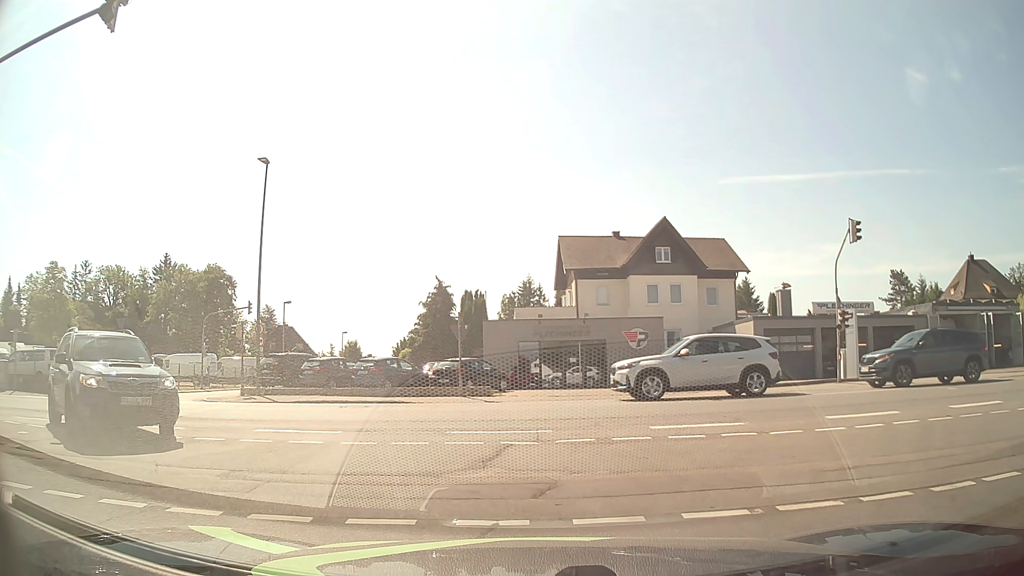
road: residential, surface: asphalt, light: Day
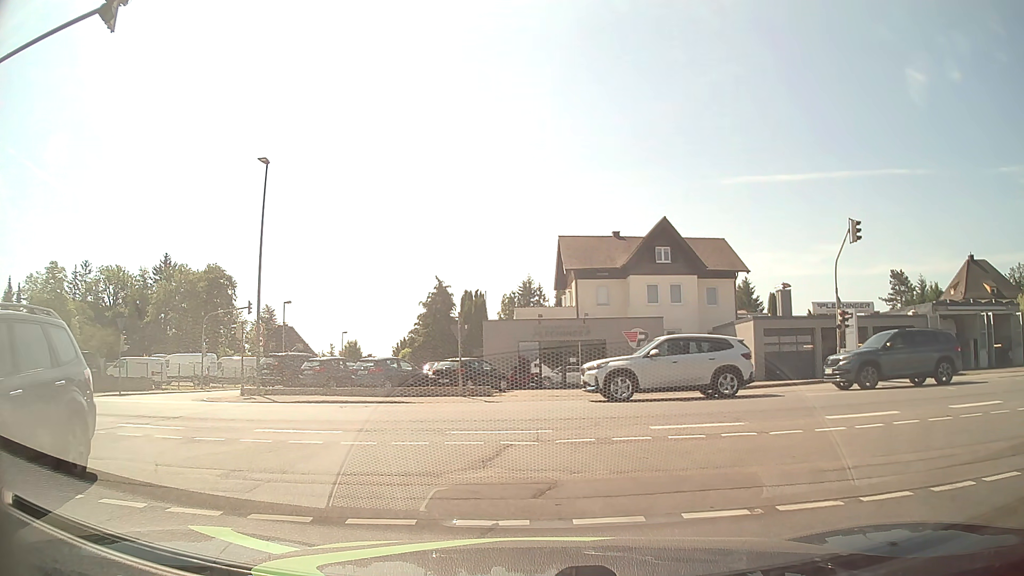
(0.0, 0.0) m; 0°
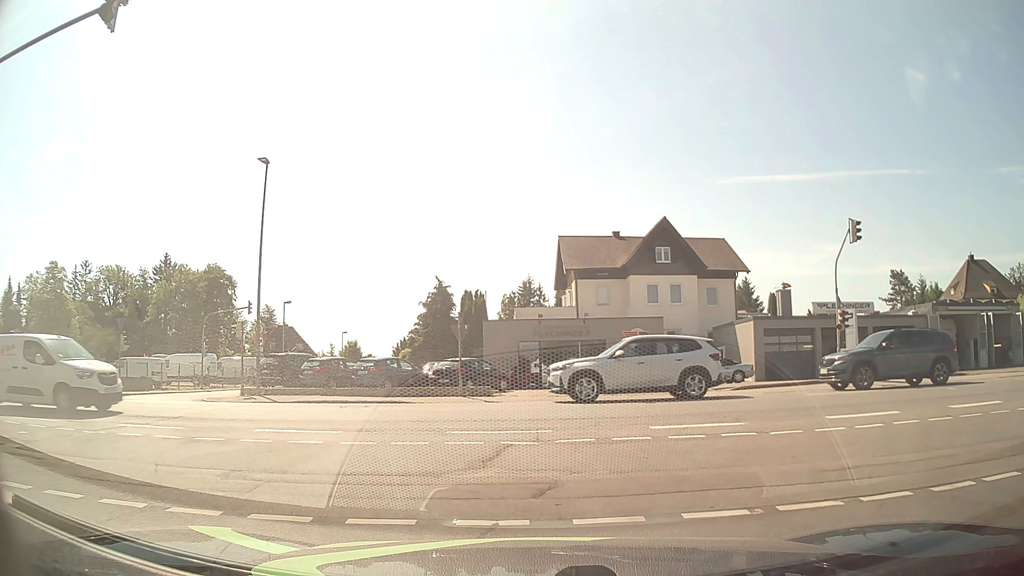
(0.0, 0.0) m; 0°
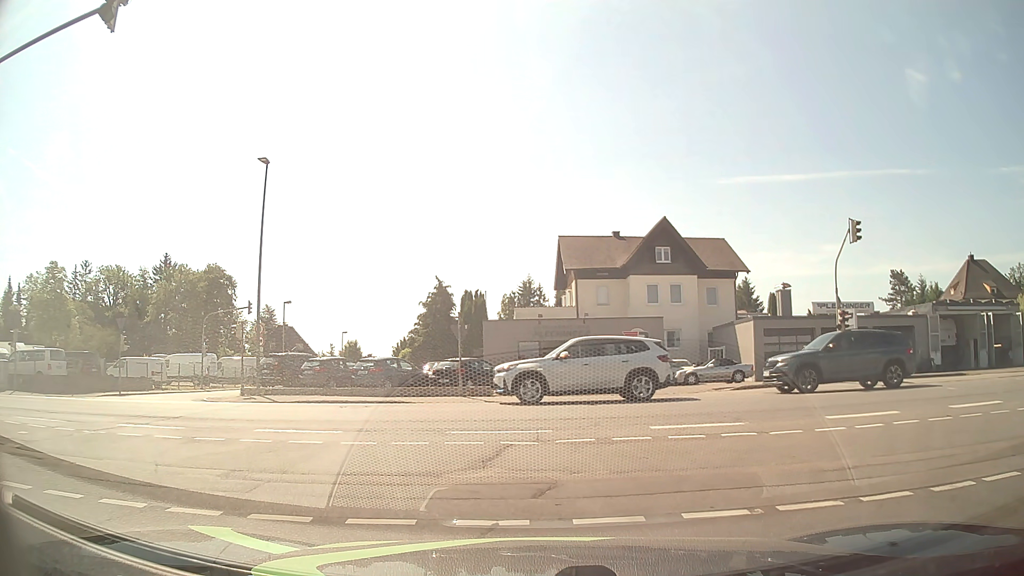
(0.0, 0.0) m; 0°
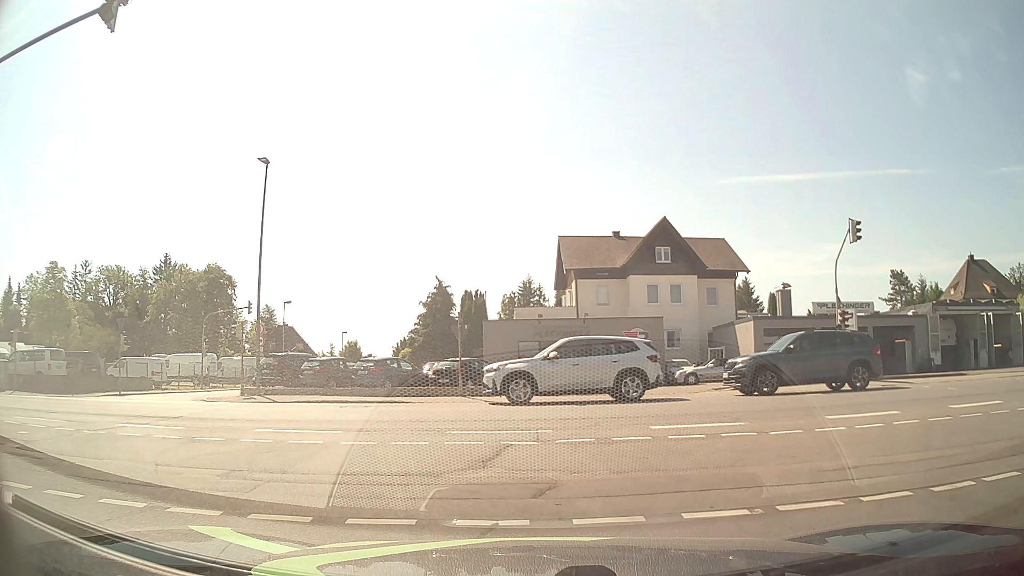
(0.0, 0.0) m; 0°
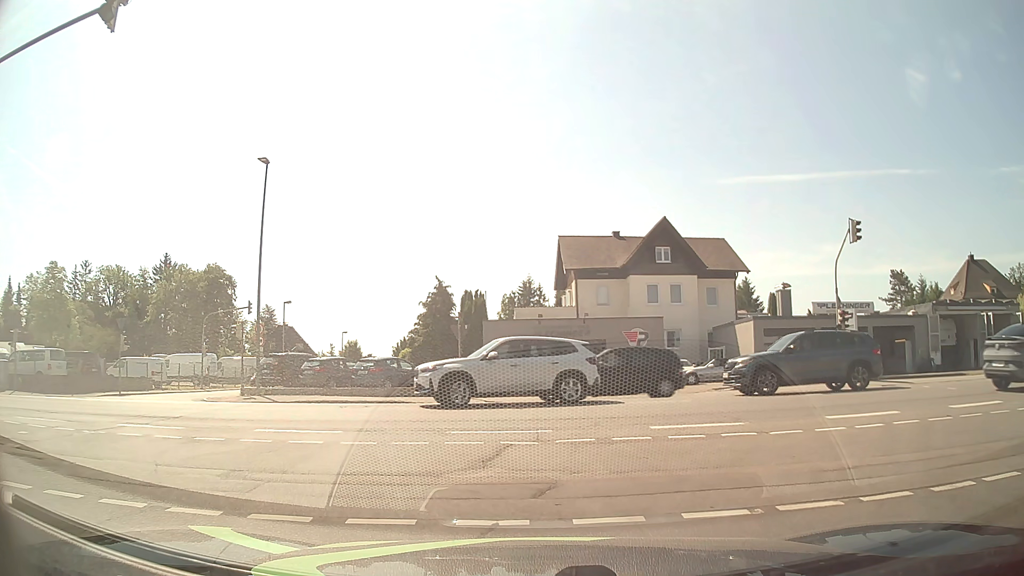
(0.0, 0.0) m; 0°
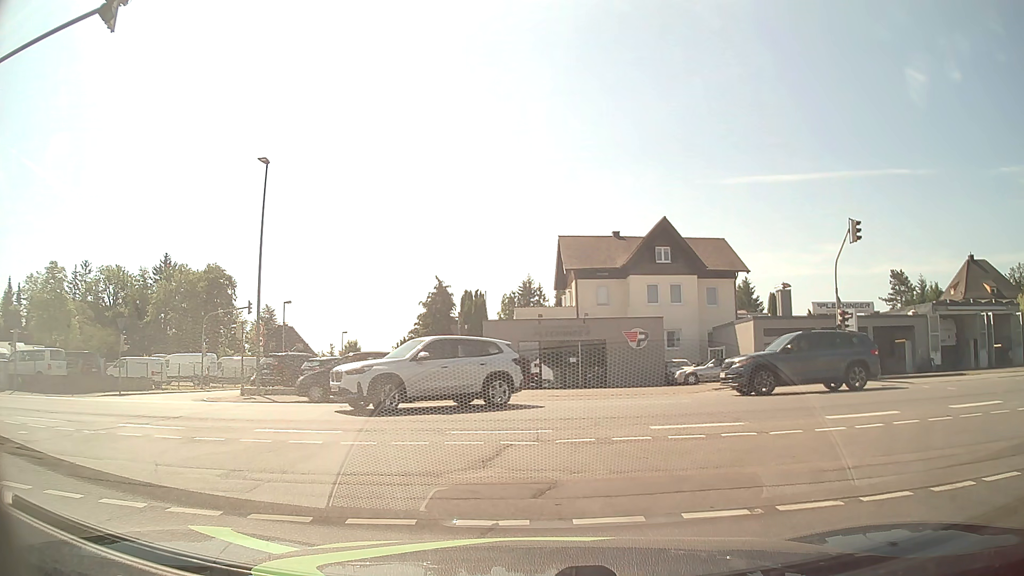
(0.0, 0.0) m; 0°
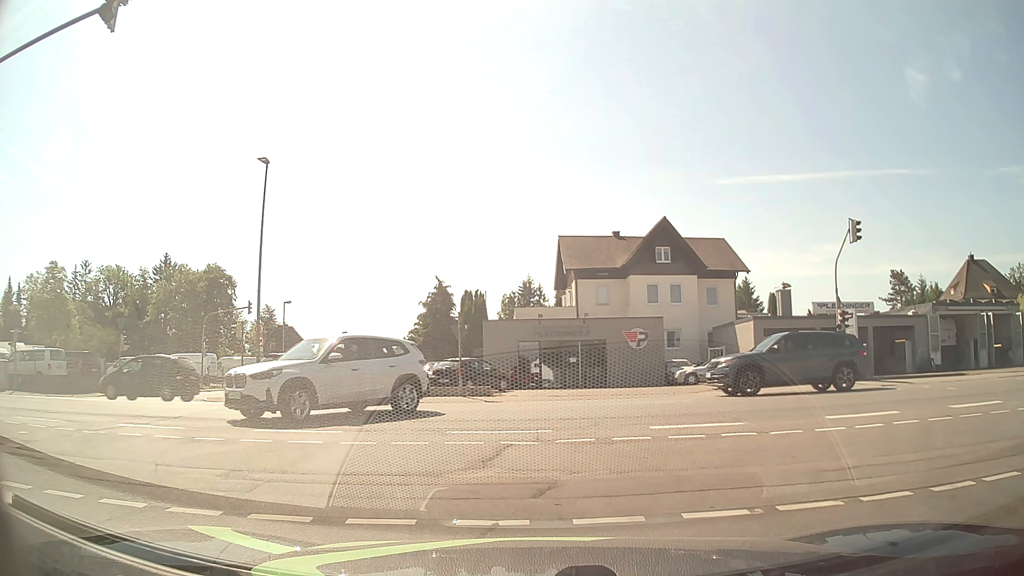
(0.0, 0.0) m; 0°
